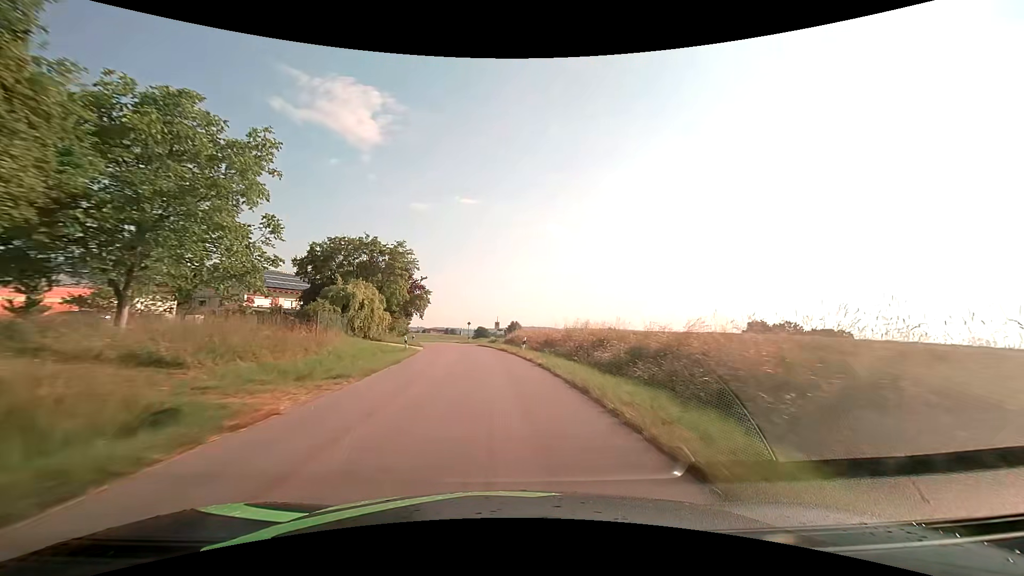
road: tertiary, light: Day
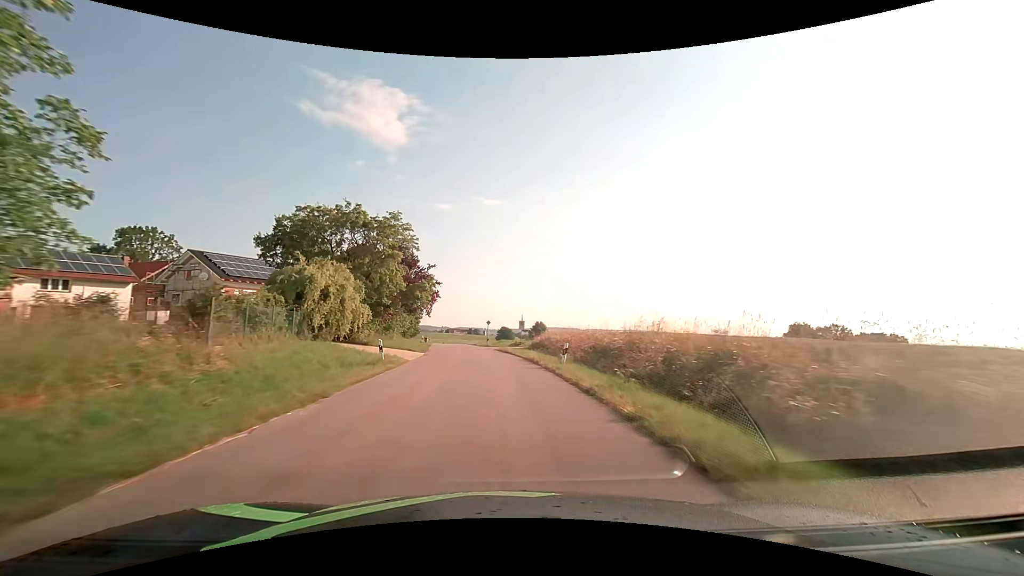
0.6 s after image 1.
(-0.2, +10.8) m; -3°
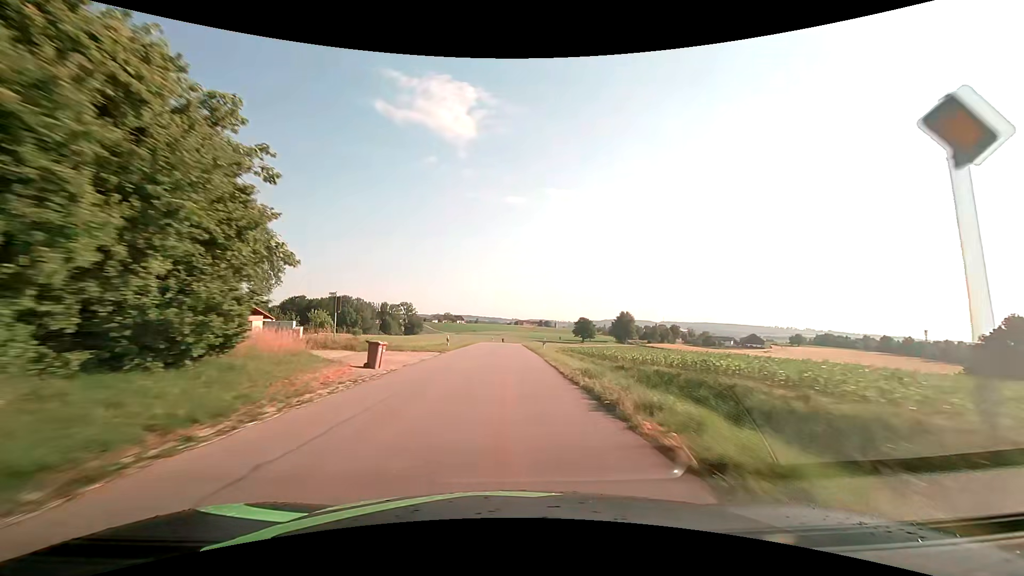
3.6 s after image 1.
(-4.4, +54.2) m; -8°
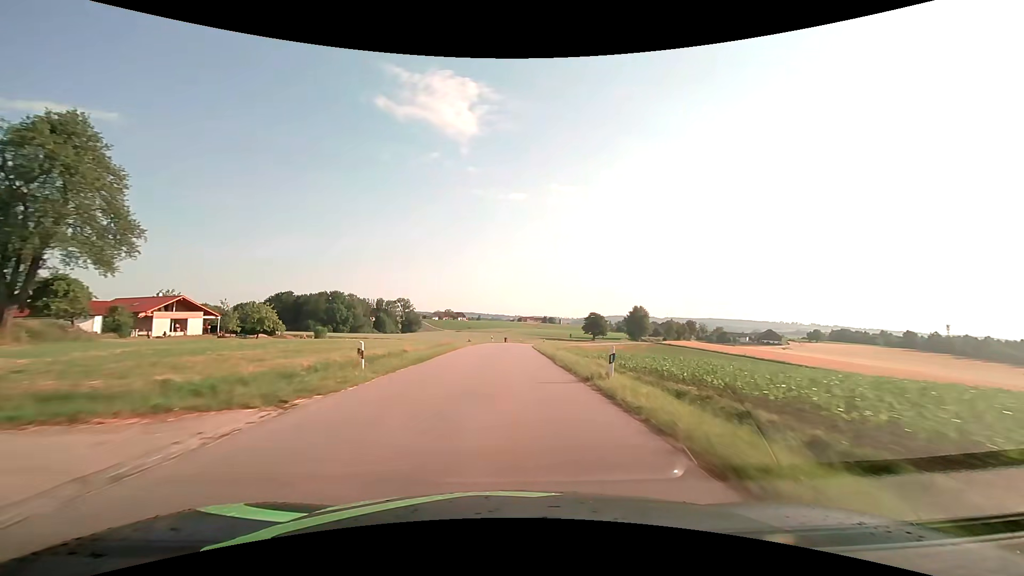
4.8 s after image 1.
(-0.1, +21.9) m; 0°
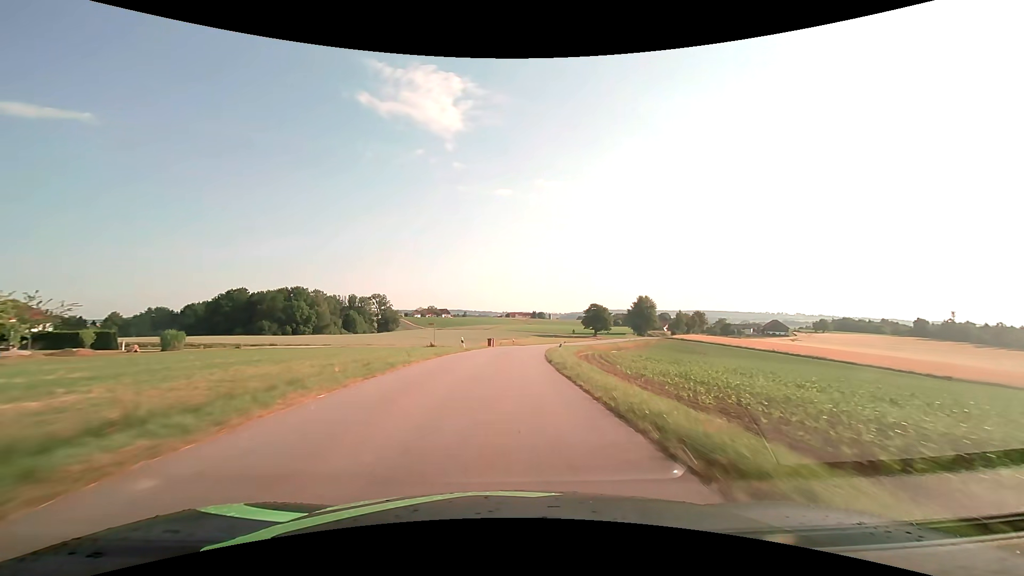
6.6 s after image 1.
(+0.2, +32.8) m; +1°
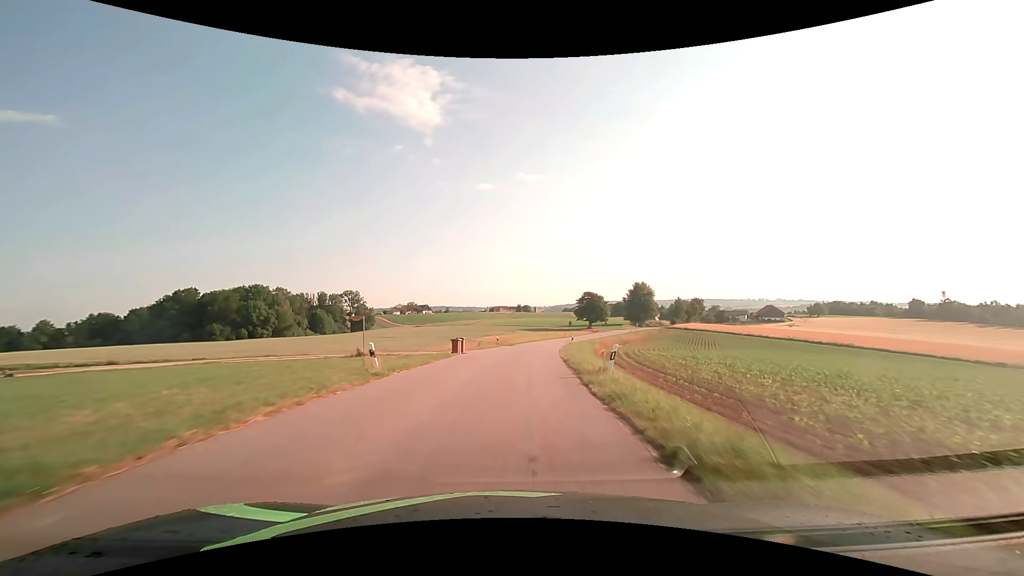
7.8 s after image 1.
(+0.3, +21.9) m; +2°
(0, +10) (0, +20) (+1, +30) (+2, +40) (+4, +50) (+6, +60) (+8, +69) (+10, +79) (+12, +89) (+15, +98) m
